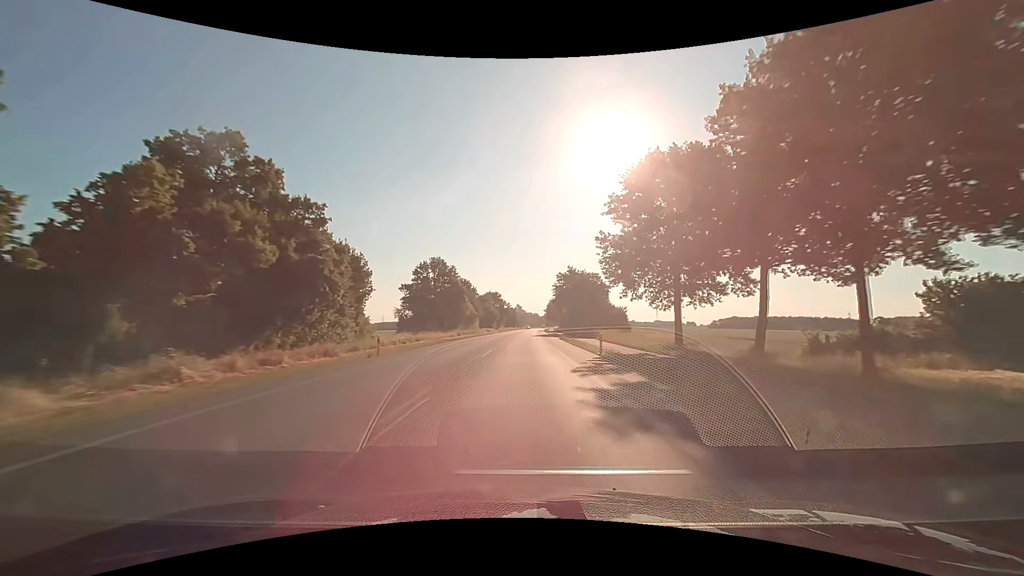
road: primary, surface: asphalt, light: Day
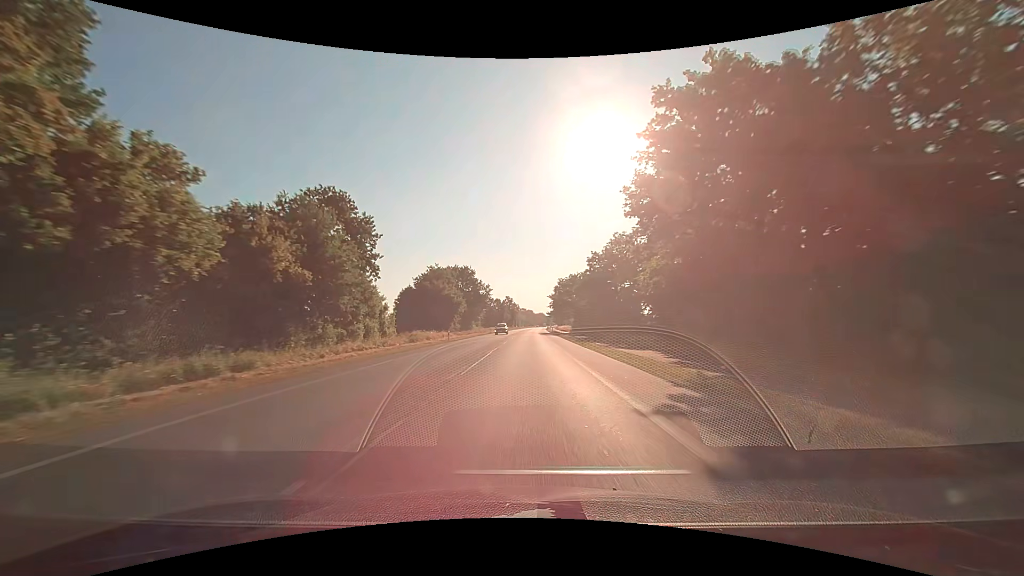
(+0.5, +78.0) m; +1°
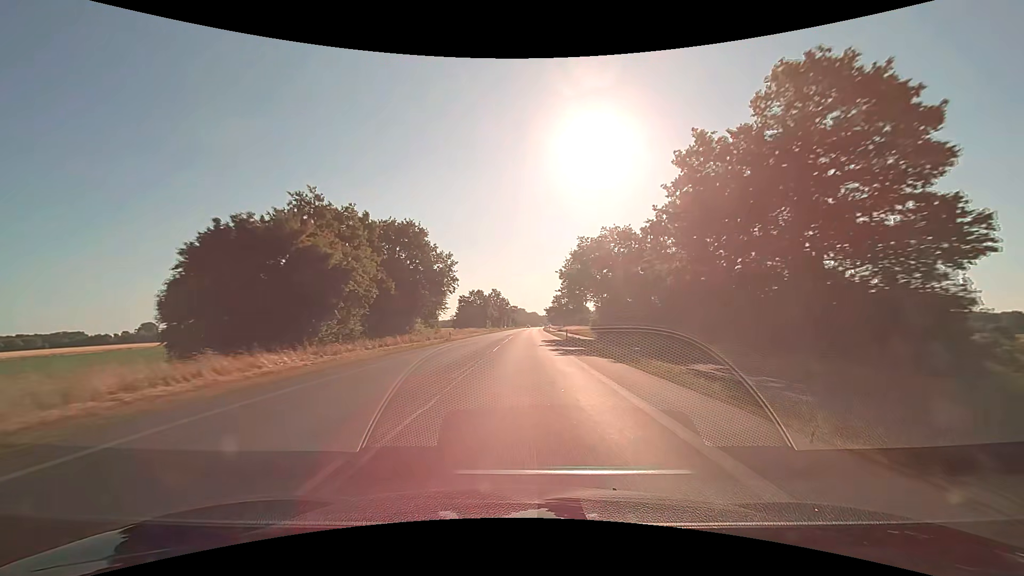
(+0.3, +47.2) m; +1°
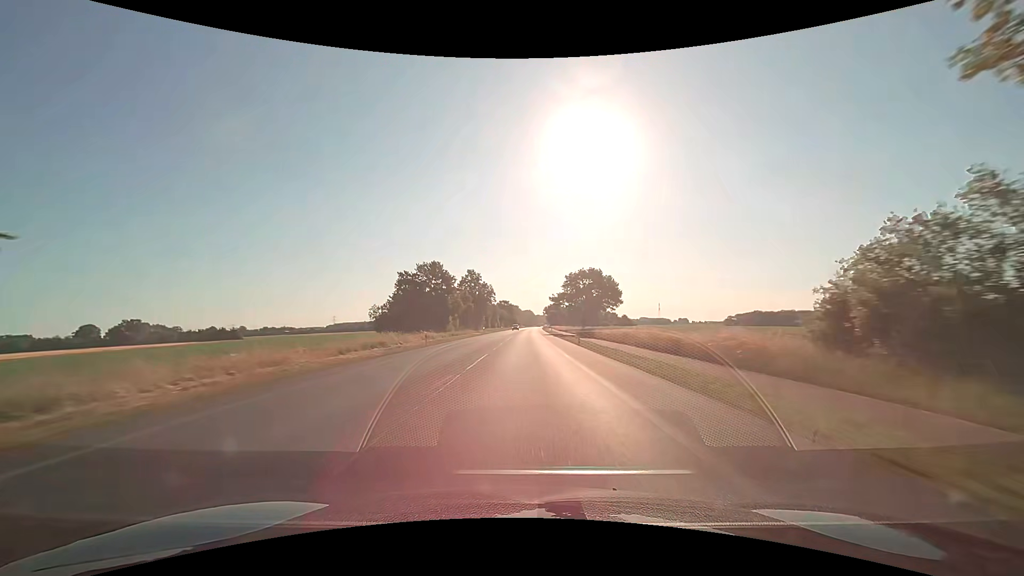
(+0.3, +63.1) m; 0°
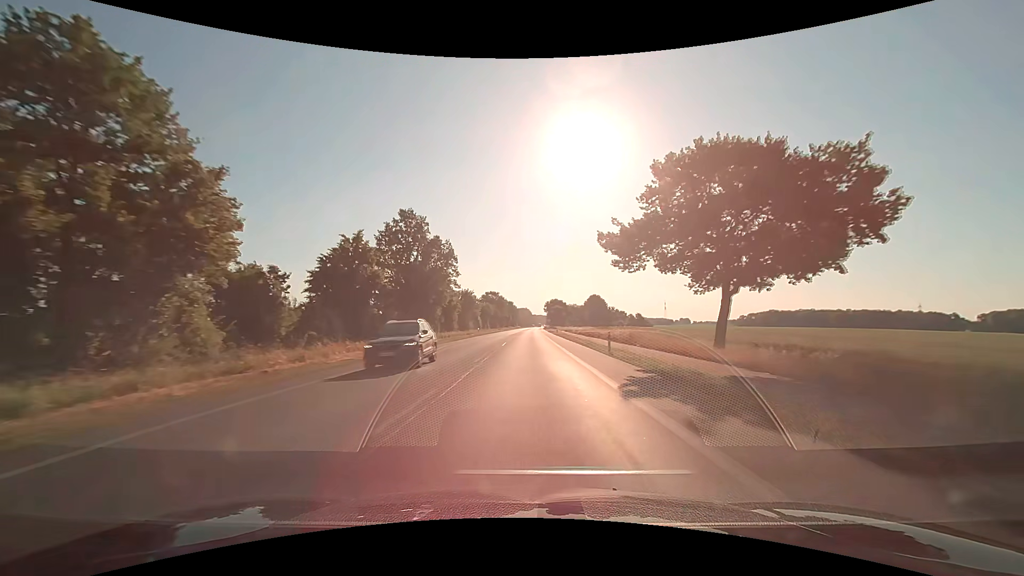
(+0.6, +63.2) m; +1°
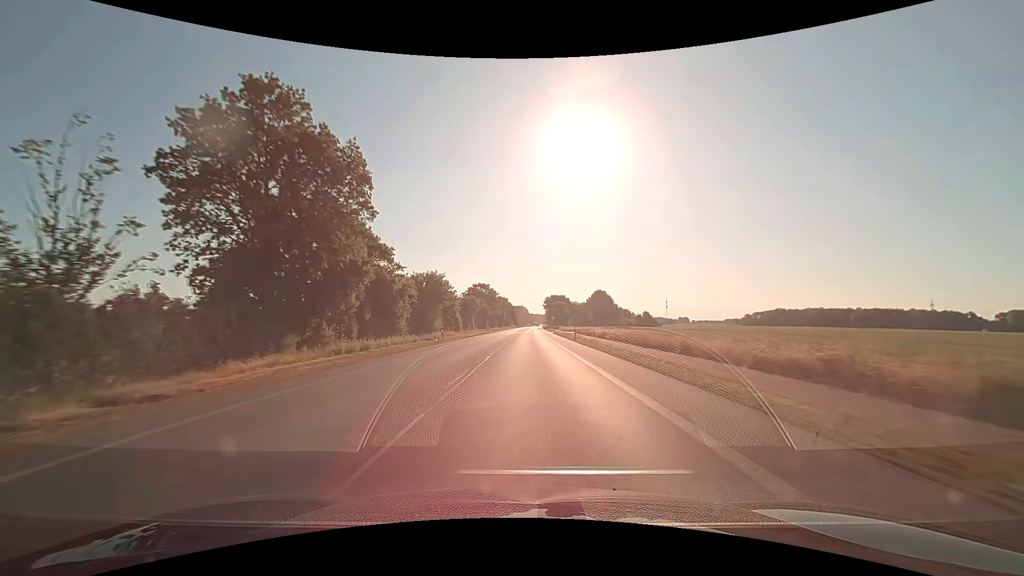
(0.0, +31.5) m; 0°
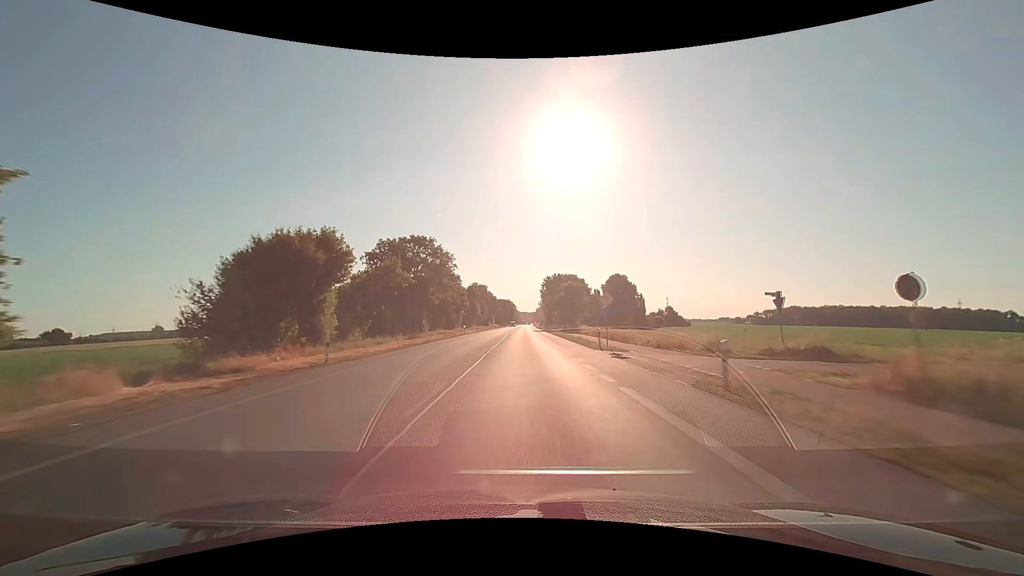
(+0.9, +74.6) m; +2°
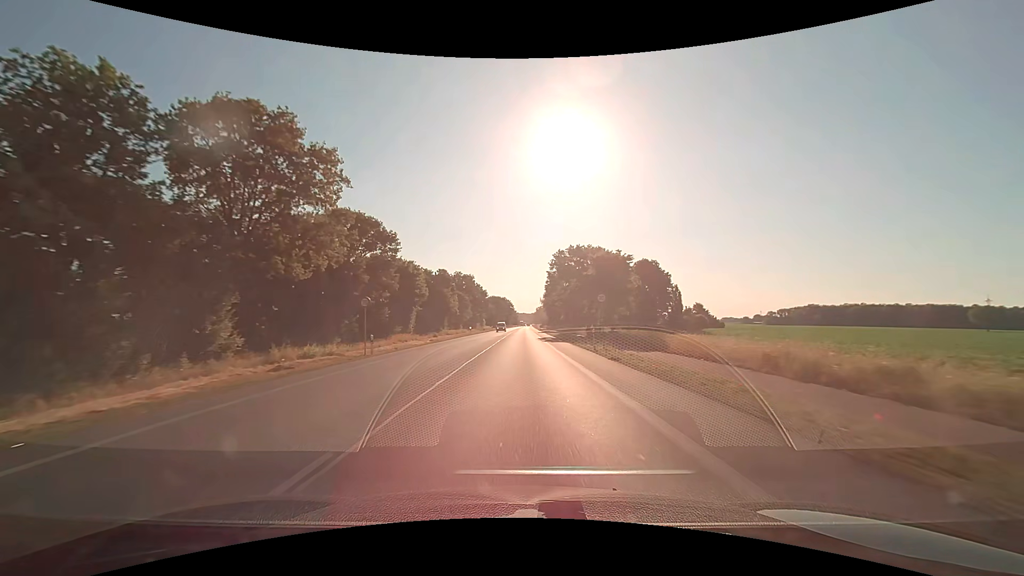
(+0.1, +41.6) m; 0°
(0, +10) (0, +20) (0, +30) (0, +40) (0, +50) (0, +60) (0, +70) (0, +80) (0, +90) (-1, +100) m
